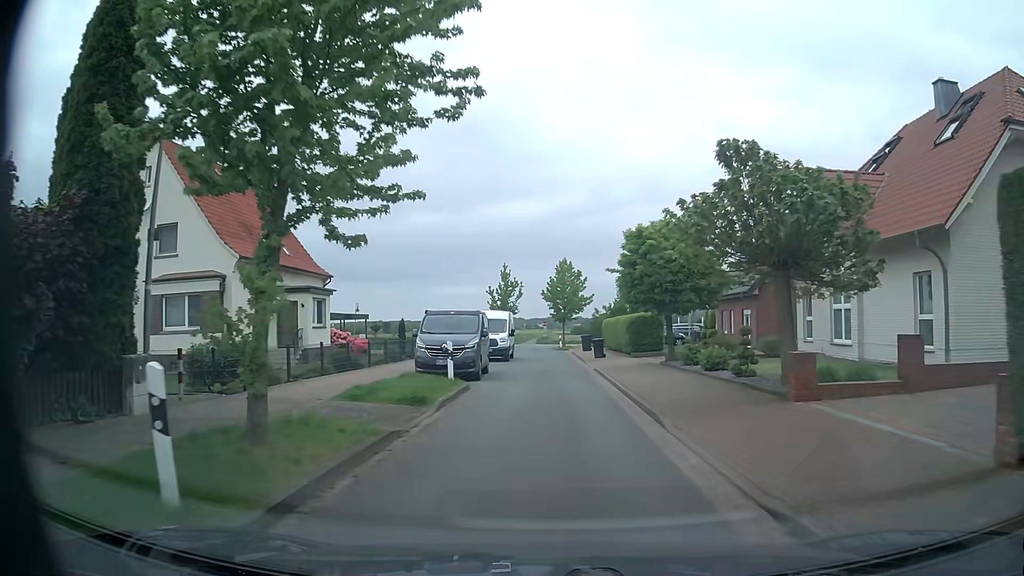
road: residential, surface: asphalt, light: Day
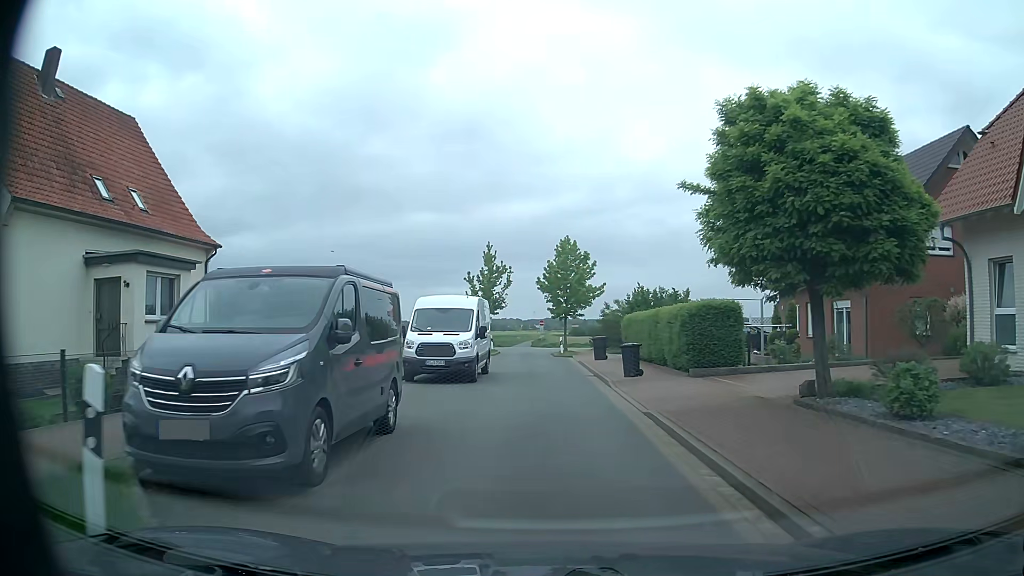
(-0.1, +13.7) m; 0°
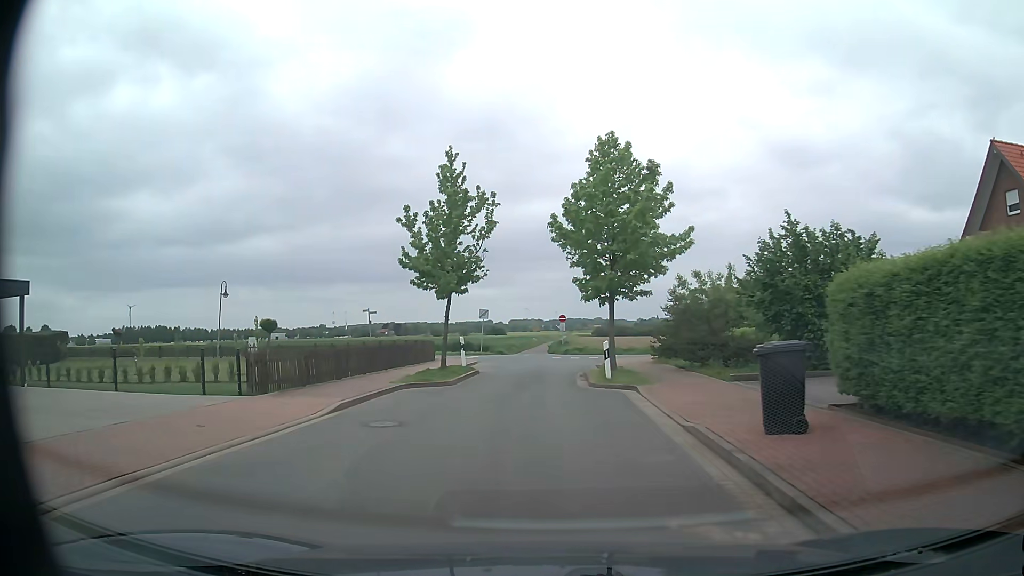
(0.0, +23.1) m; -2°
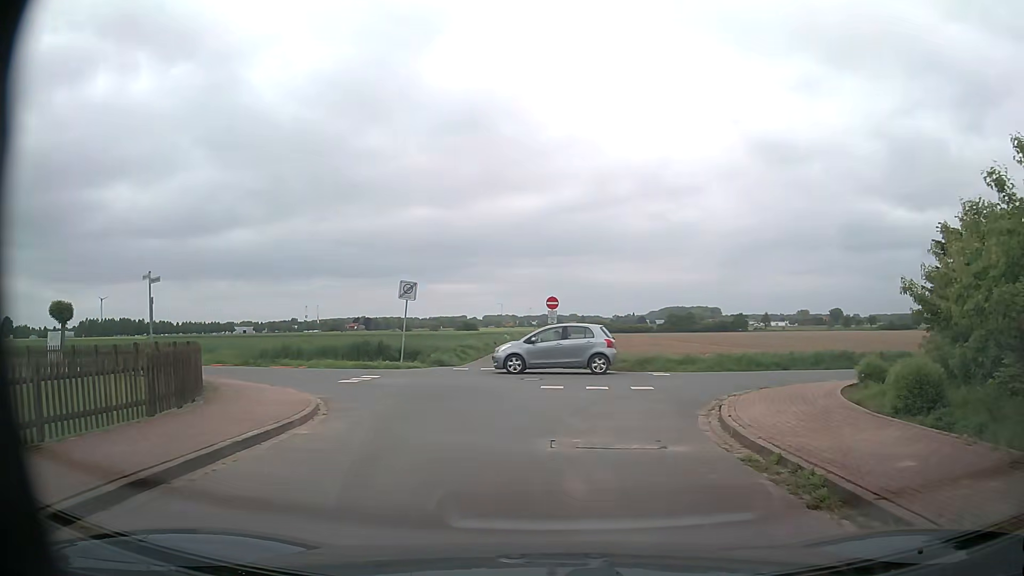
(-0.2, +22.0) m; +1°
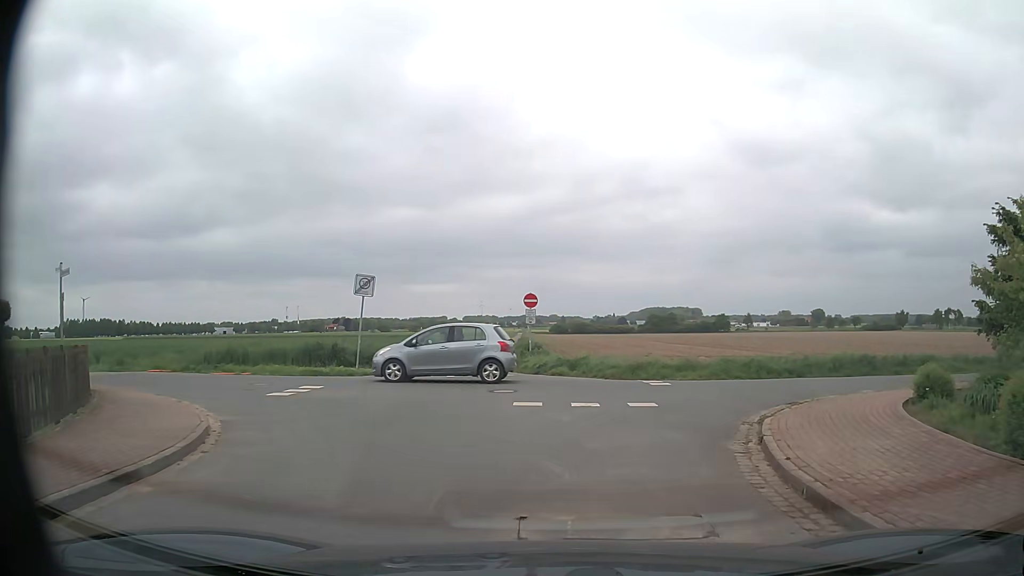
(+0.1, +3.2) m; +3°
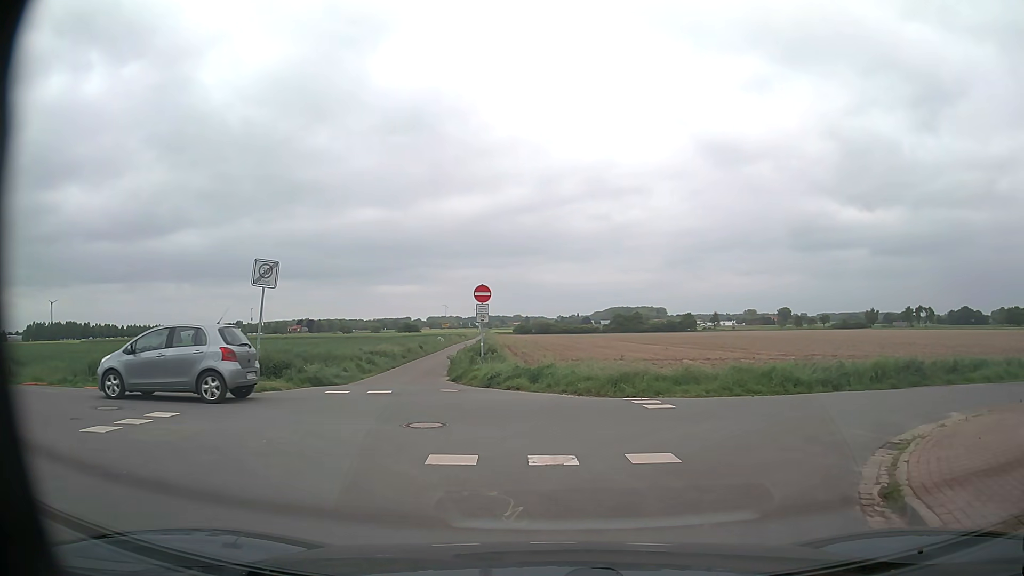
(+0.2, +5.1) m; +3°
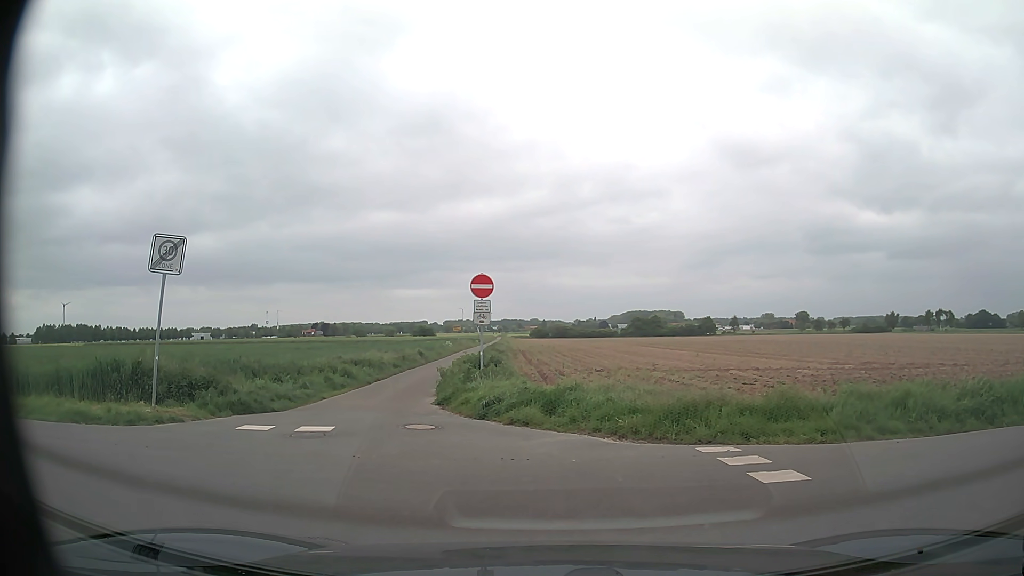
(-0.1, +5.2) m; -1°
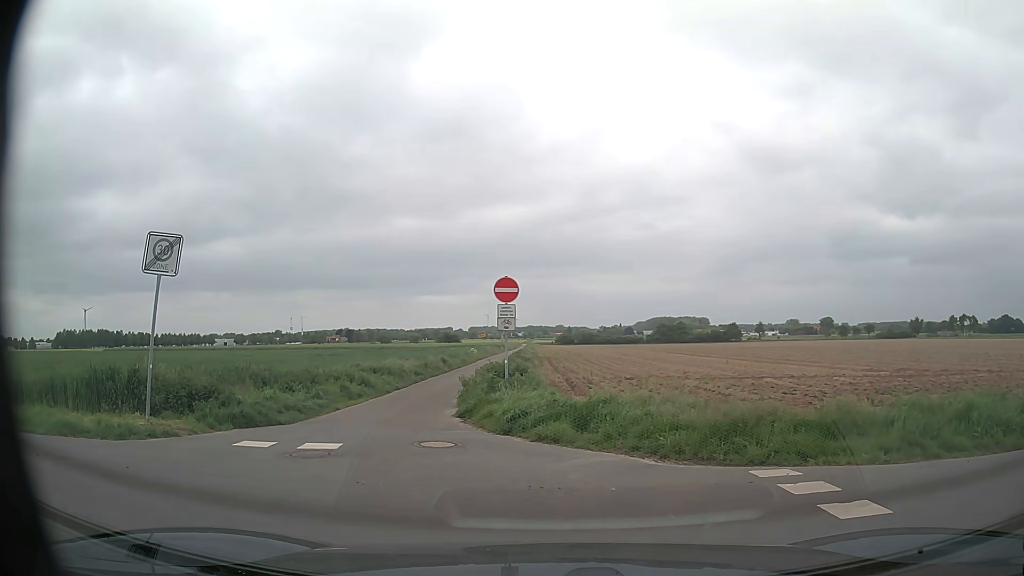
(0.0, +1.2) m; -1°
(-5, +7) (-15, +7) (-25, +6) (-35, +6) (-45, +5) (-55, +5) (-65, +5) (-75, +4) (-85, +4) (-95, +4) m
